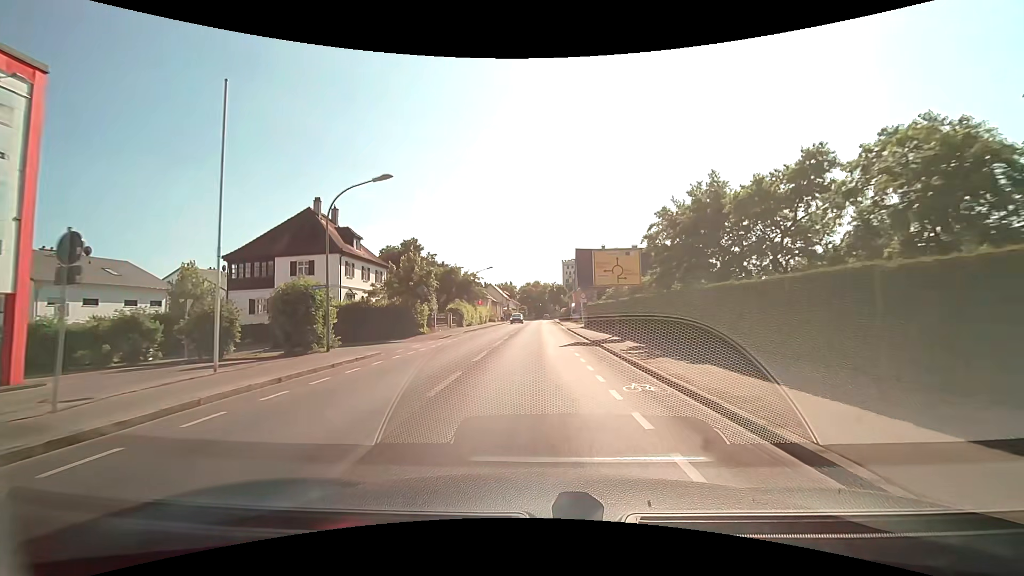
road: secondary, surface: asphalt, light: Day
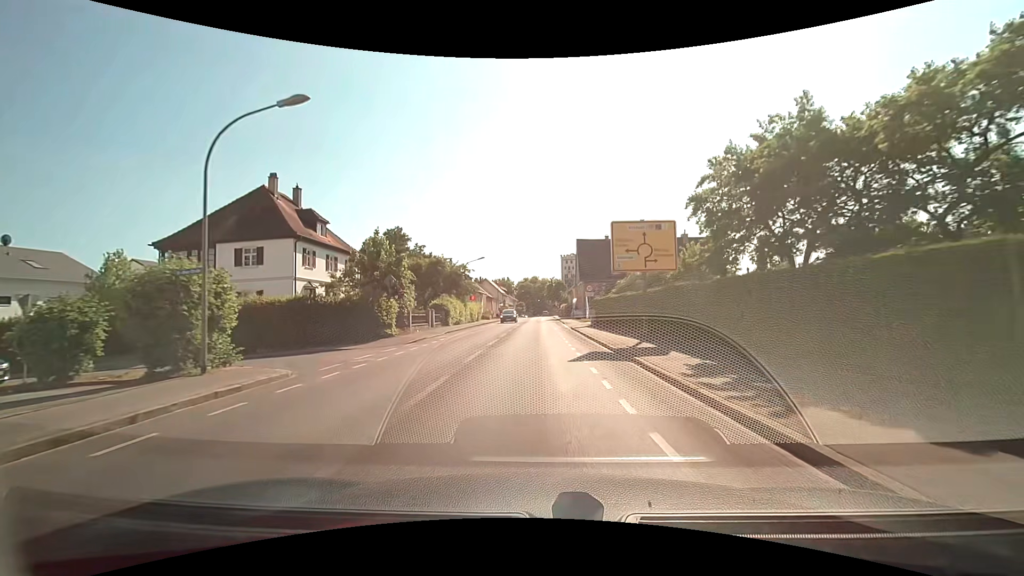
(0.0, +7.4) m; 0°
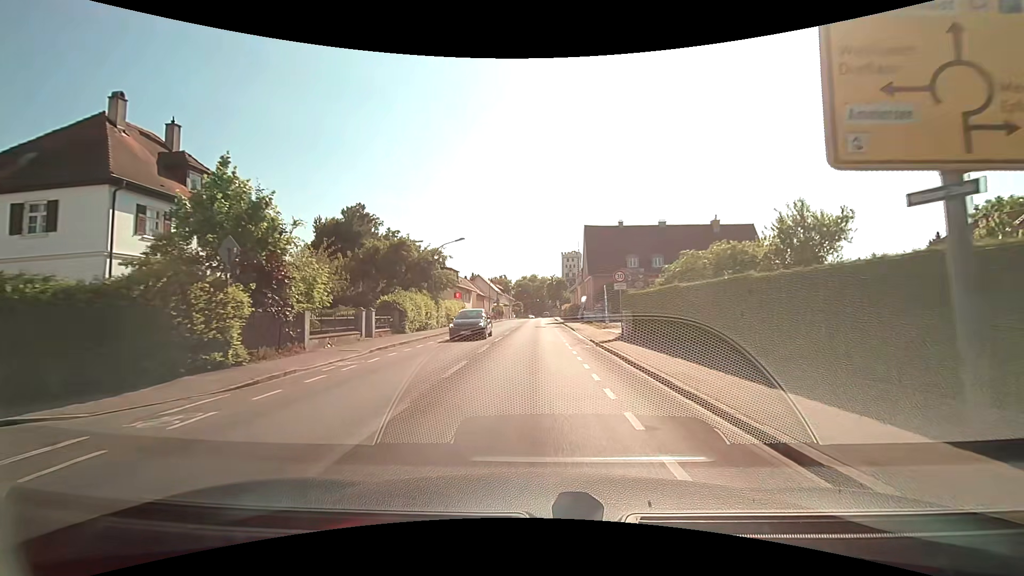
(-0.1, +14.8) m; 0°
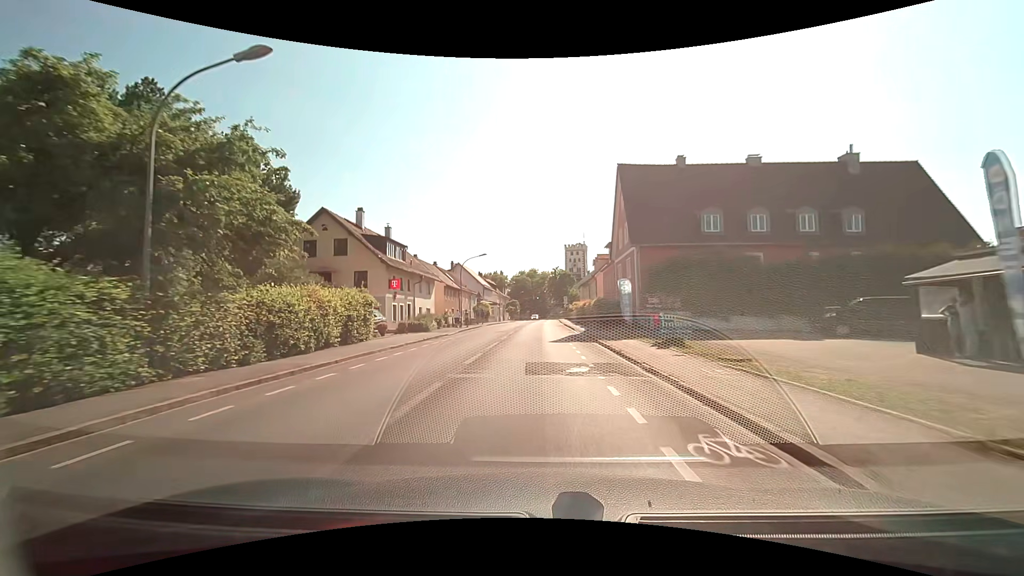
(+0.2, +29.7) m; +2°
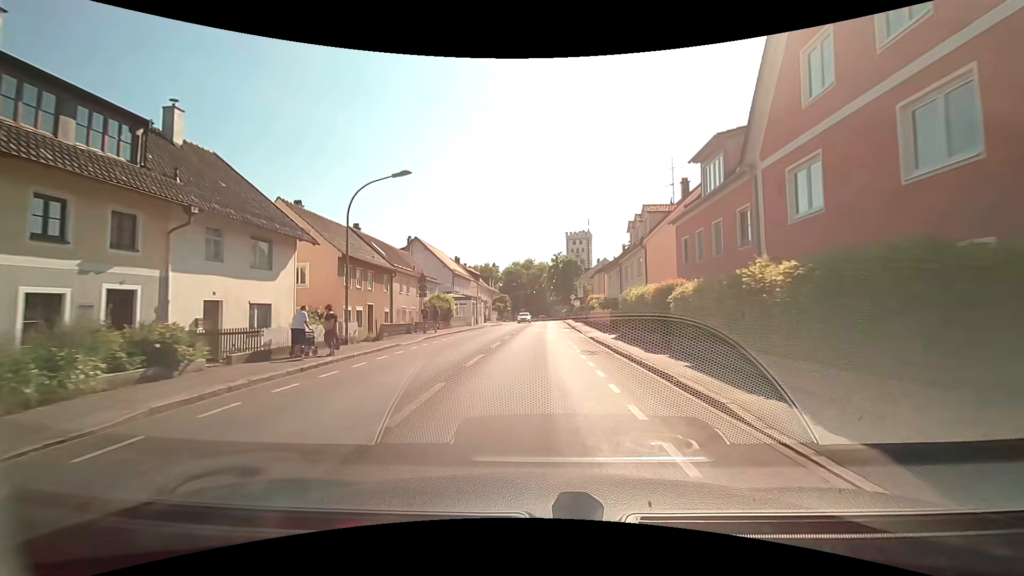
(0.0, +29.8) m; -1°
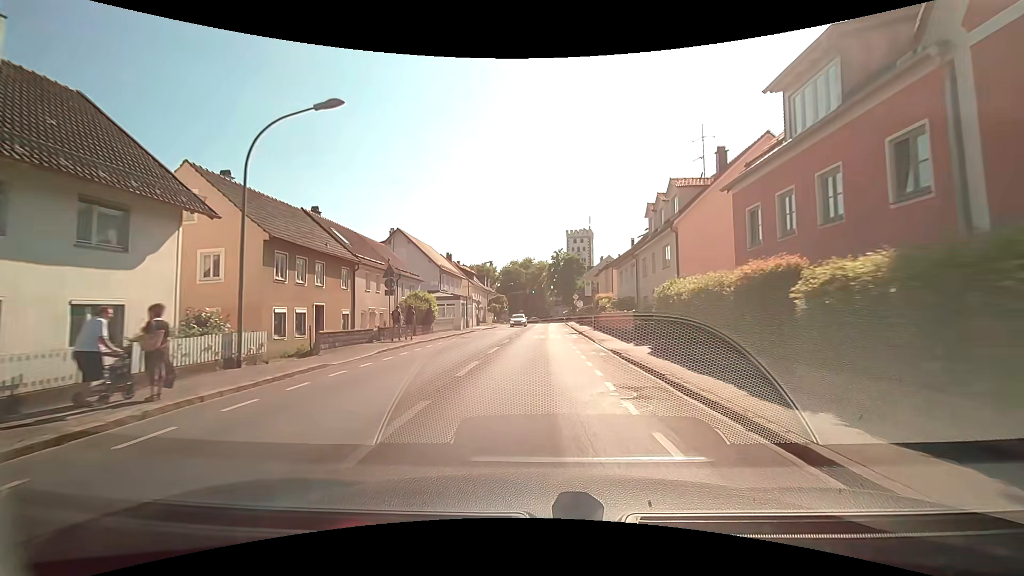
(0.0, +7.4) m; 0°
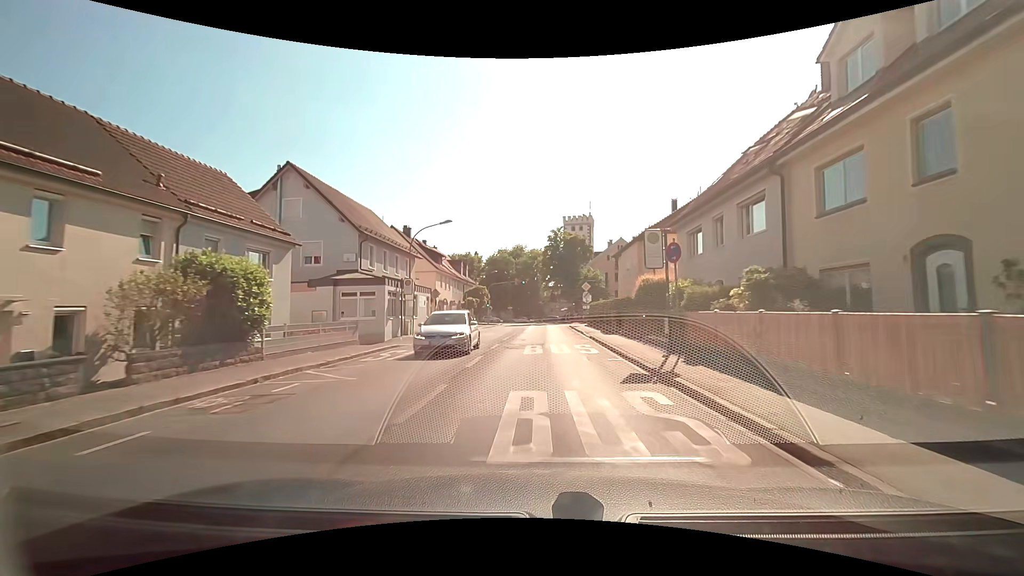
(-0.4, +22.3) m; -1°
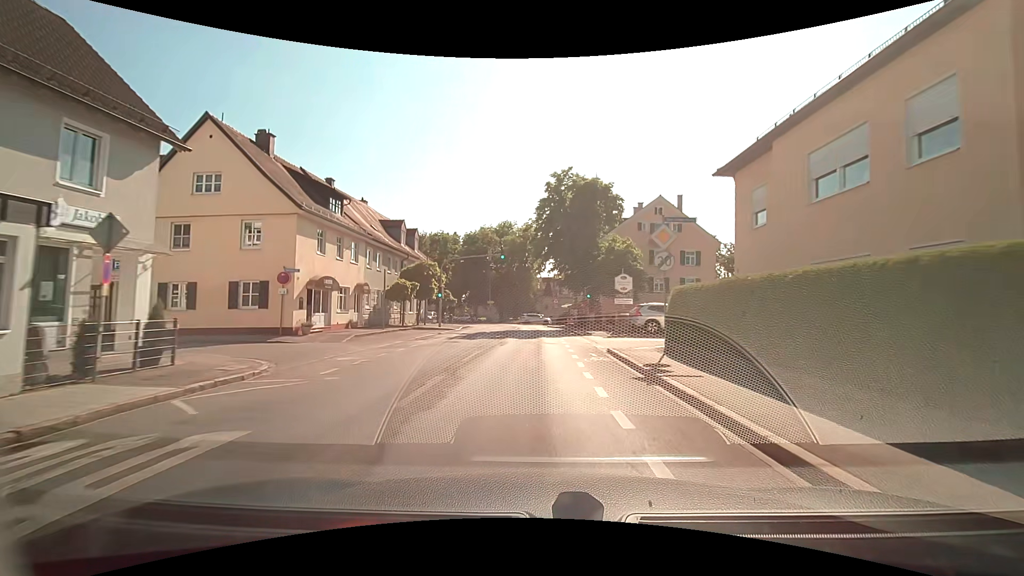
(+0.7, +29.2) m; +2°
